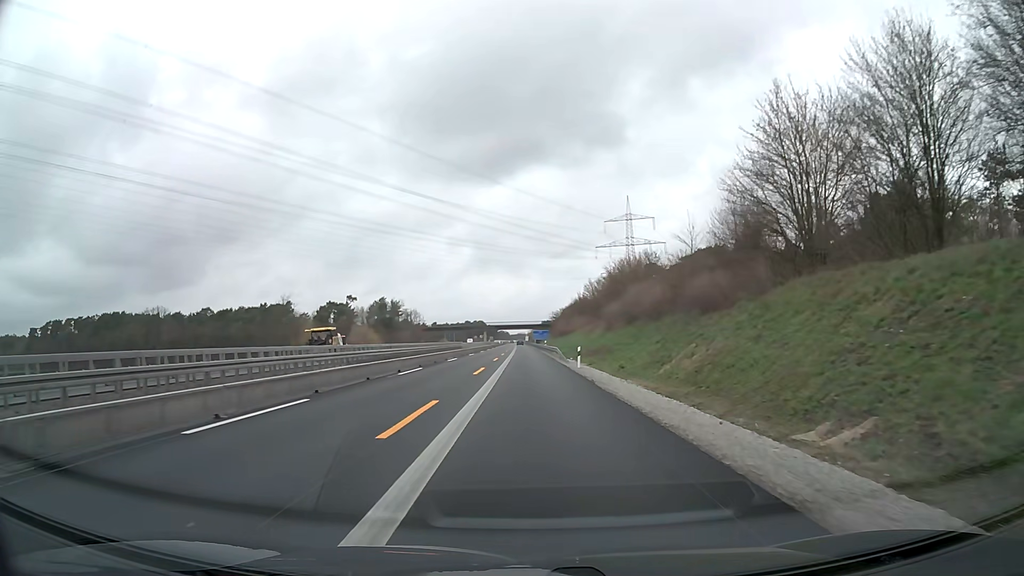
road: motorway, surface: asphalt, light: Day
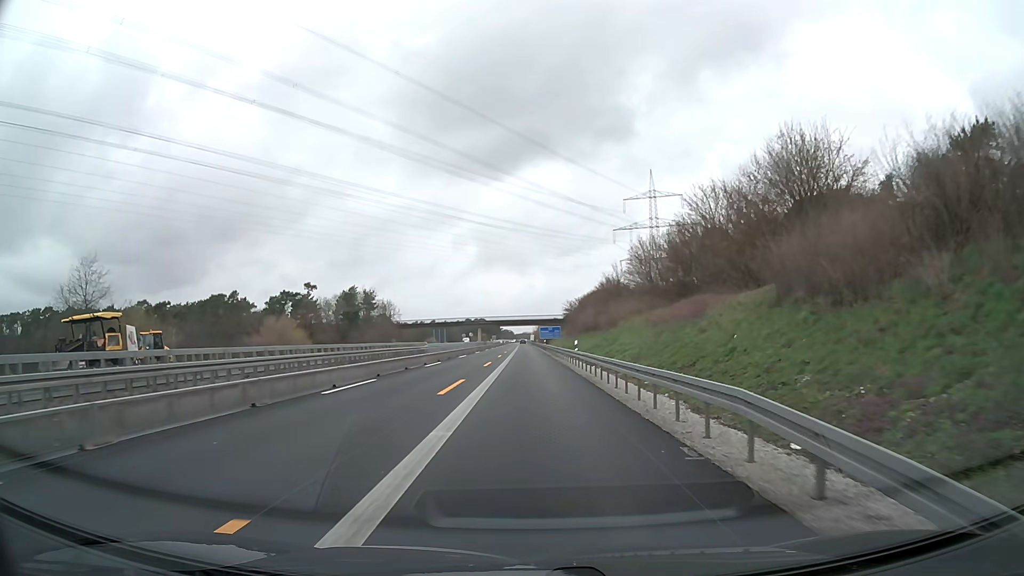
(-0.1, +46.4) m; 0°
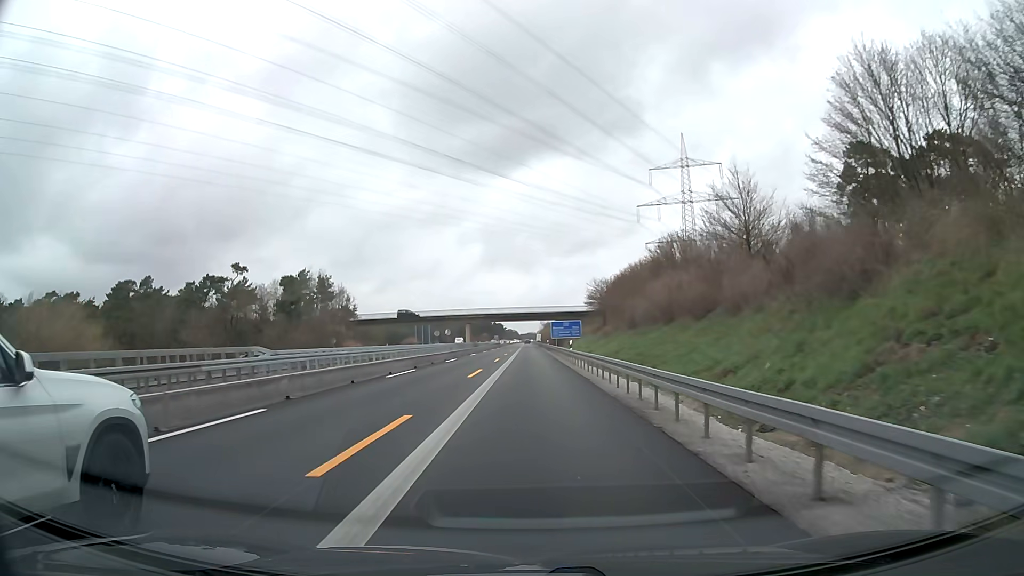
(-0.2, +46.3) m; -1°
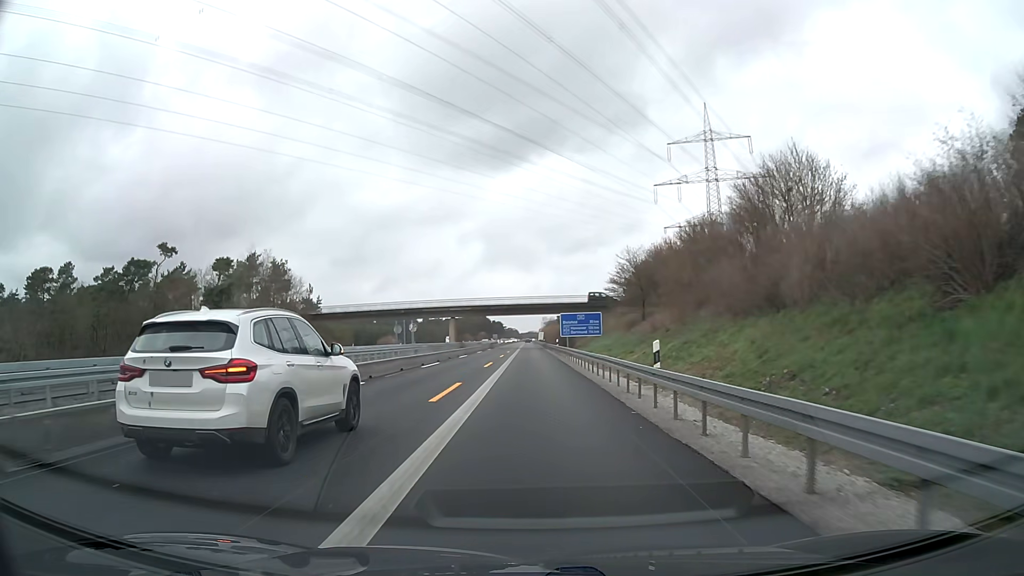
(0.0, +27.9) m; 0°
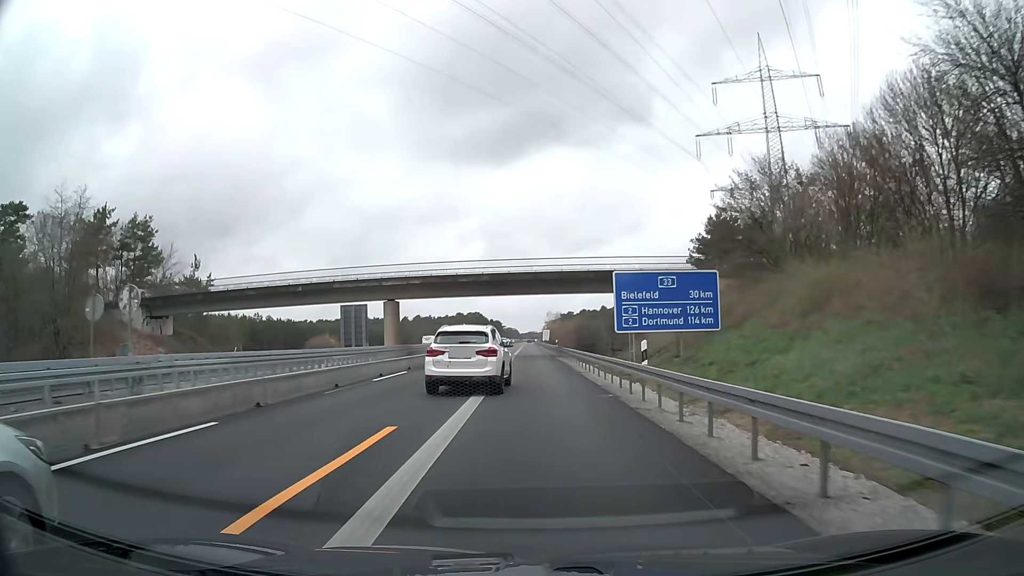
(-0.1, +46.5) m; 0°
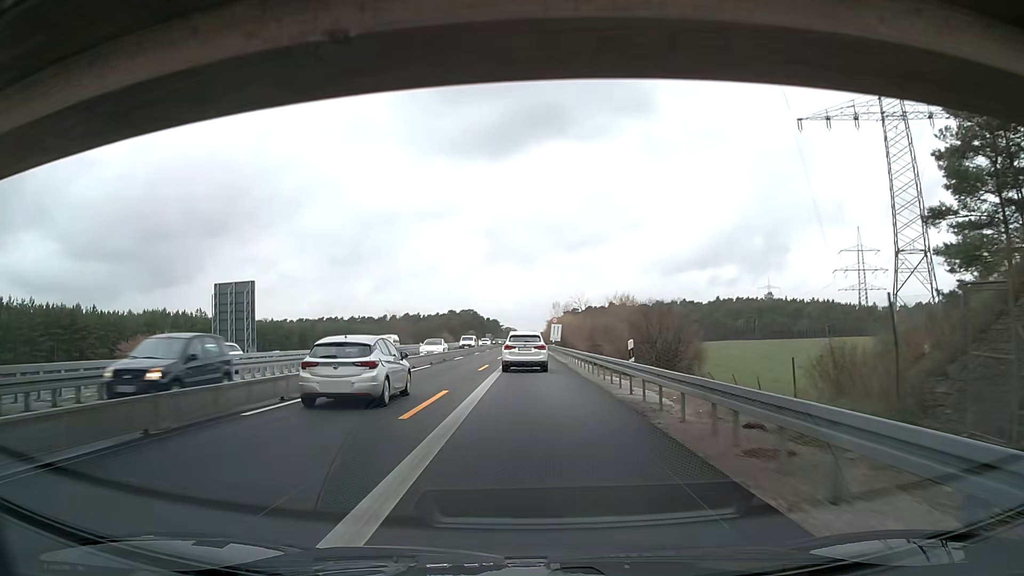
(+0.2, +46.7) m; 0°
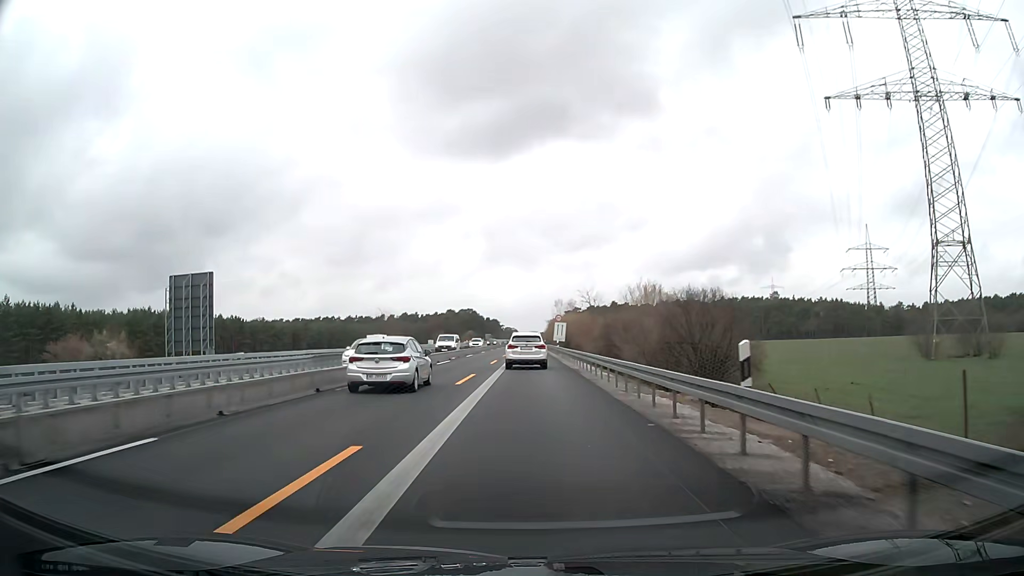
(0.0, +9.3) m; -1°
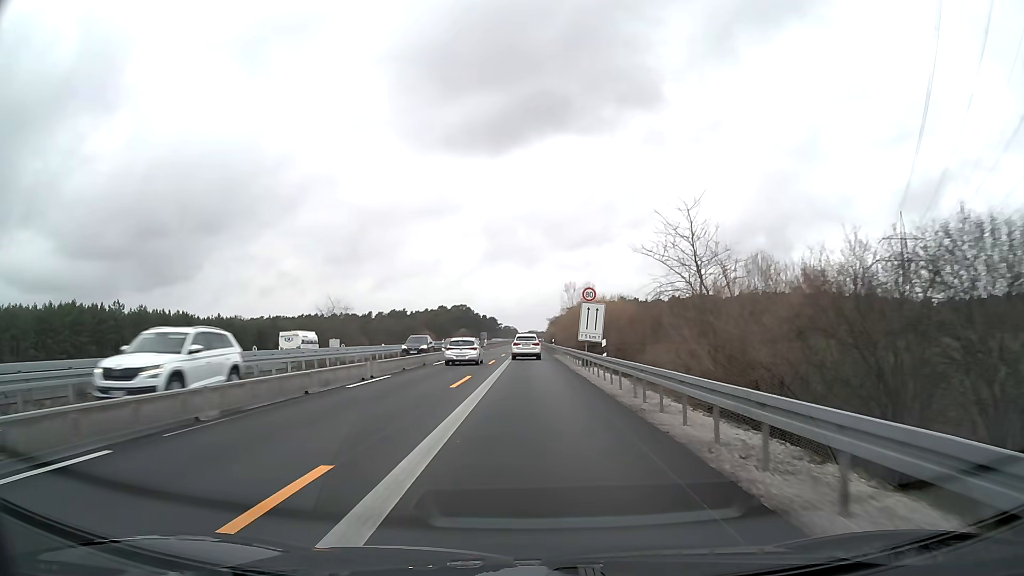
(+0.6, +37.3) m; +1°
(0, +10) (0, +20) (0, +30) (0, +40) (0, +50) (0, +60) (0, +70) (0, +80) (0, +90) (0, +100) m
